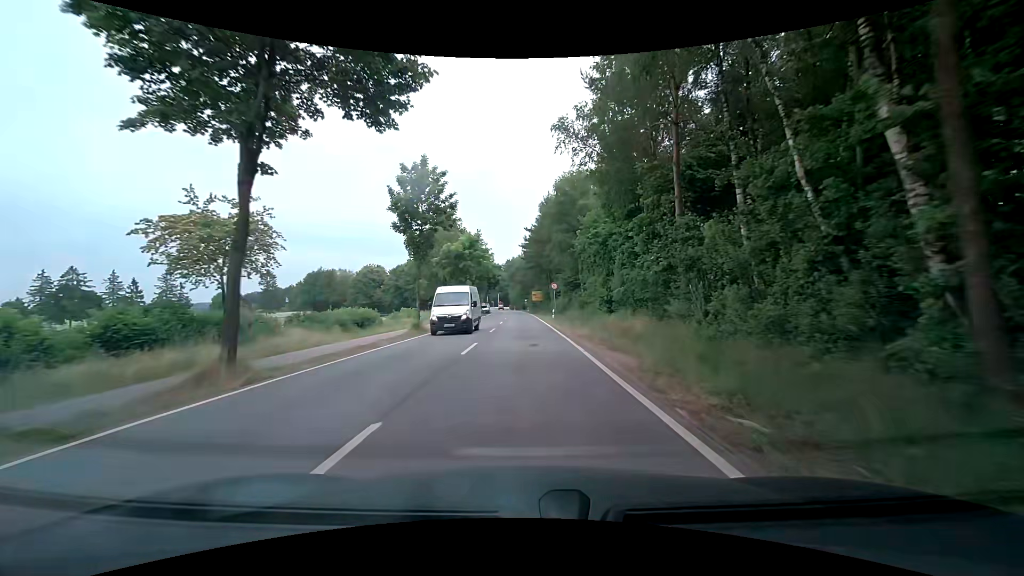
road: tertiary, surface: asphalt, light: Day
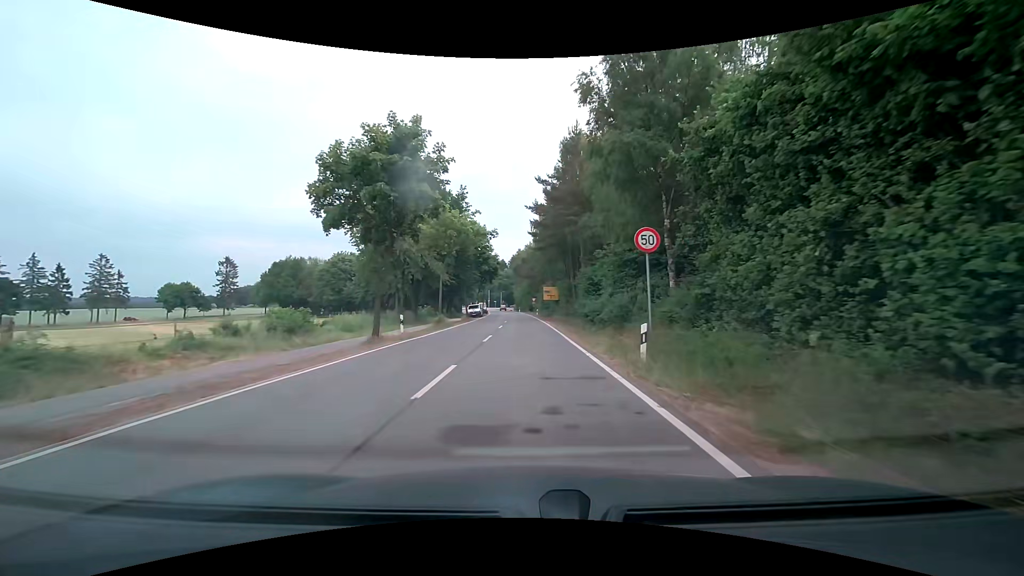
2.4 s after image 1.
(-0.3, +30.6) m; -1°
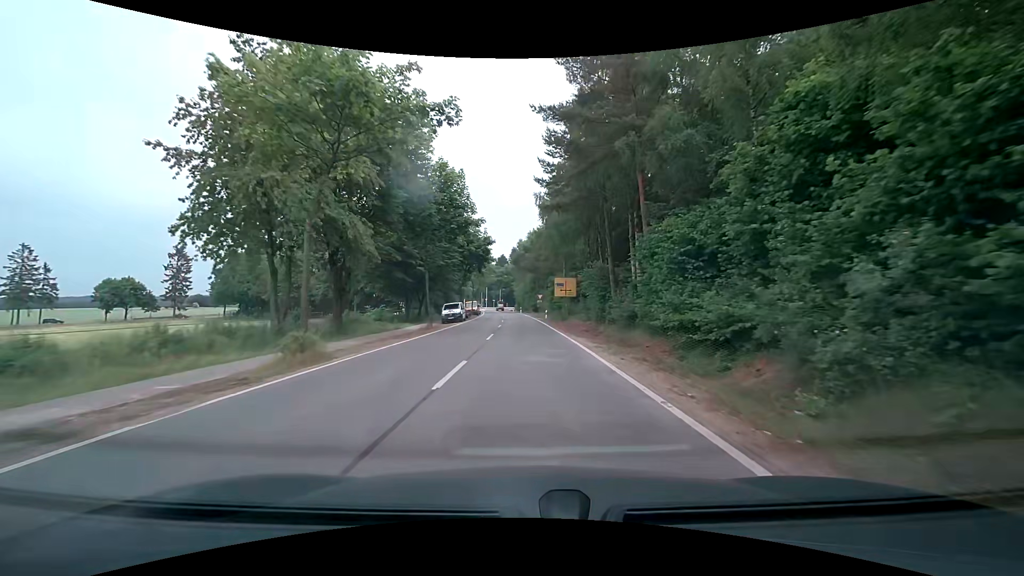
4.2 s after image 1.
(0.0, +23.2) m; 0°
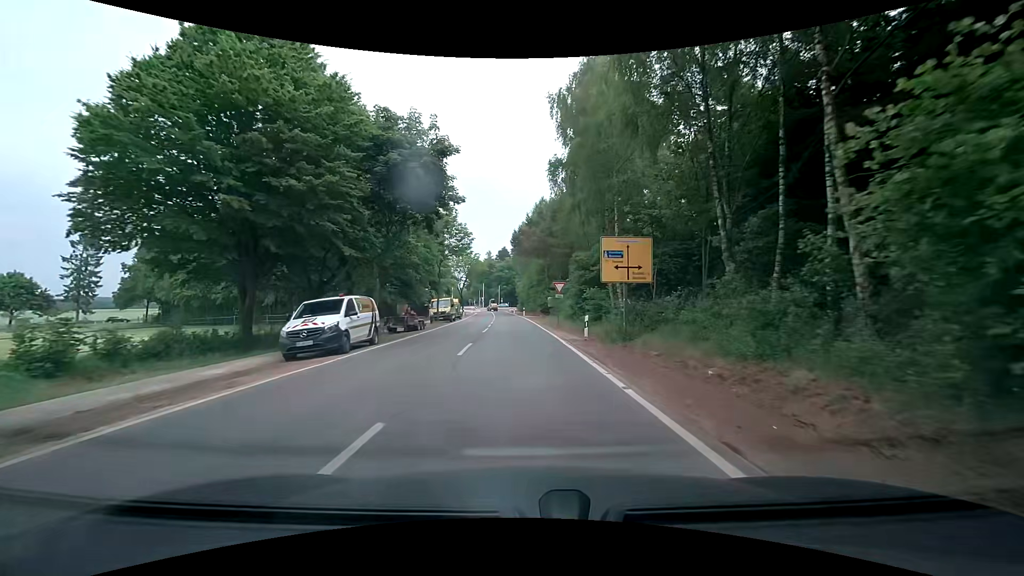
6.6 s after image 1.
(+0.1, +30.4) m; +1°
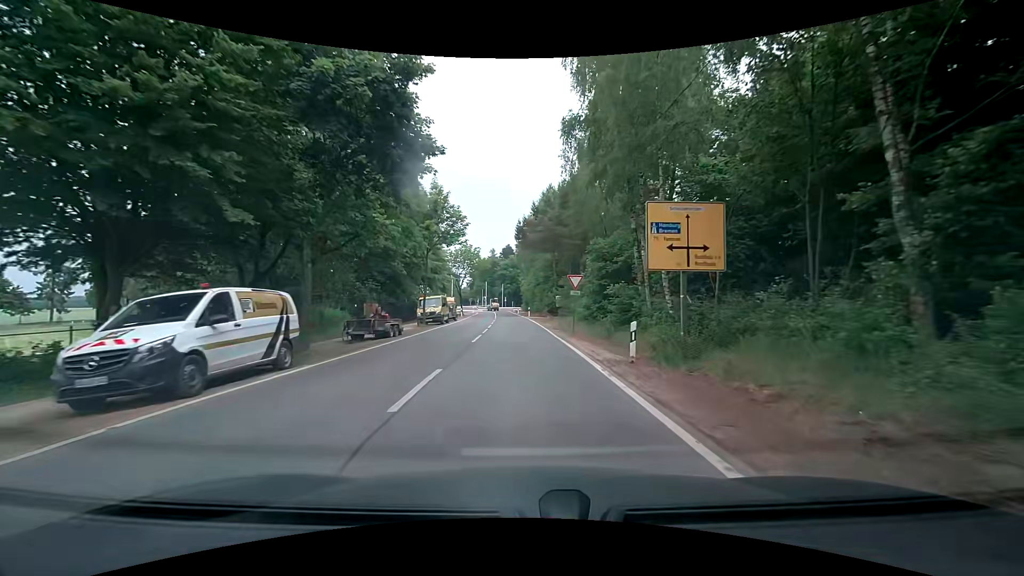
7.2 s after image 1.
(-0.1, +7.4) m; -1°
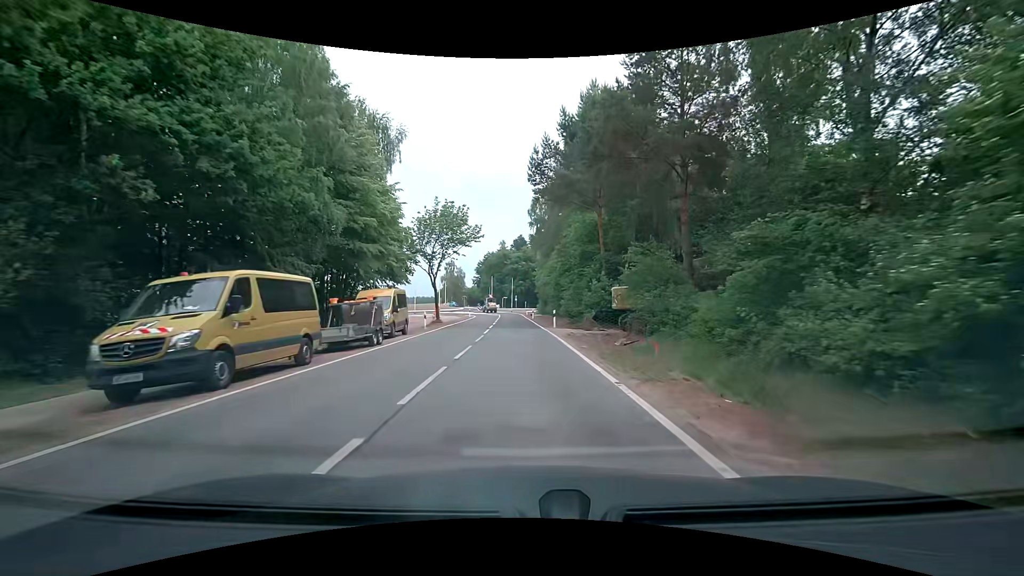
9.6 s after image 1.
(-0.7, +29.3) m; -2°
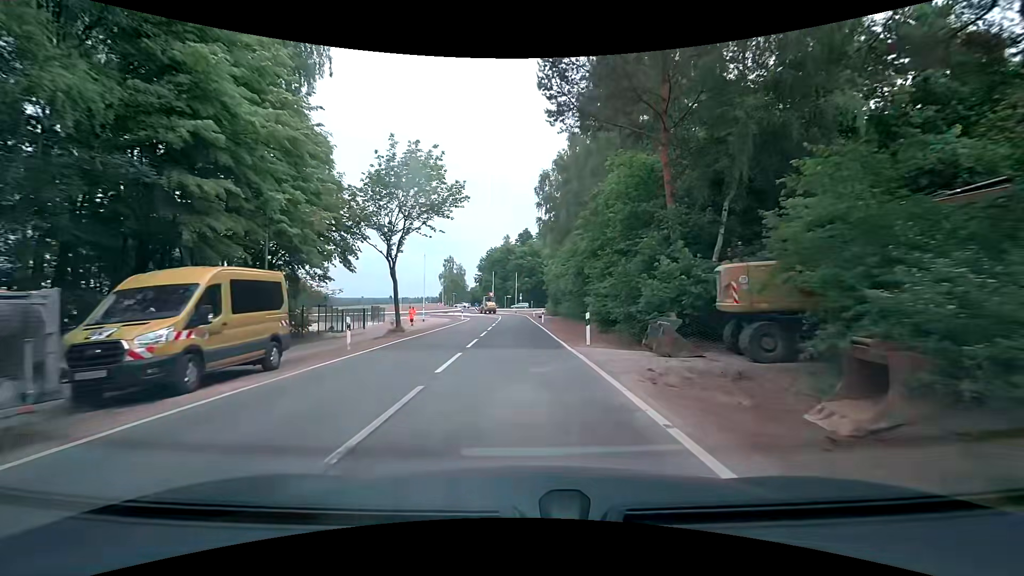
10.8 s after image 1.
(0.0, +14.7) m; -1°
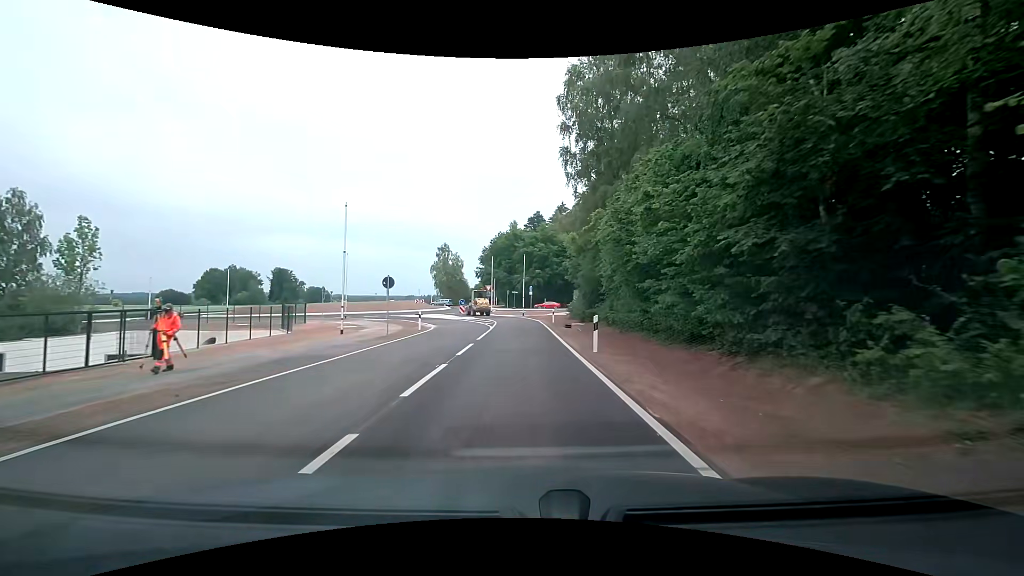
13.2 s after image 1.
(-0.1, +27.5) m; 0°
